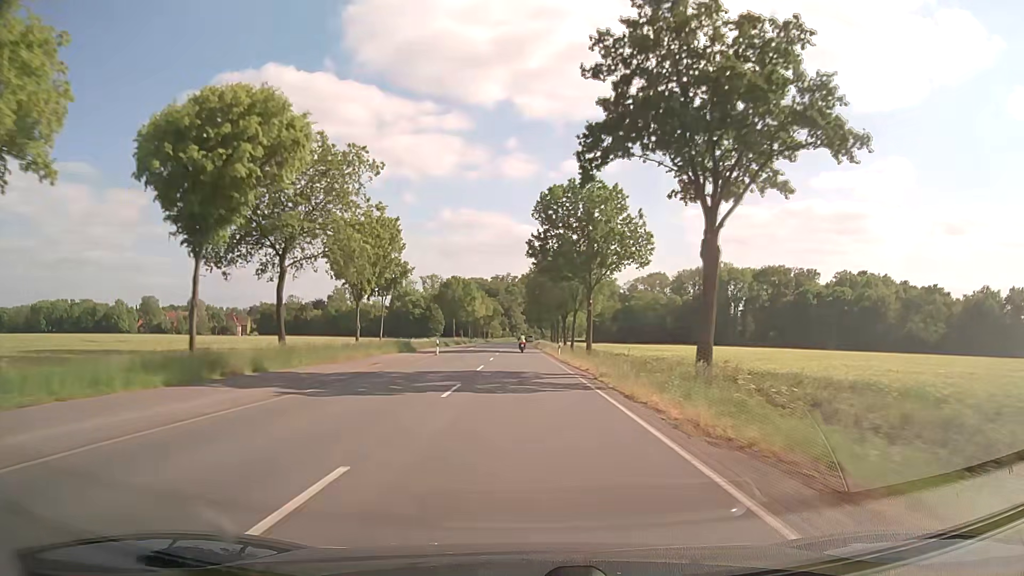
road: secondary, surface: asphalt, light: Day
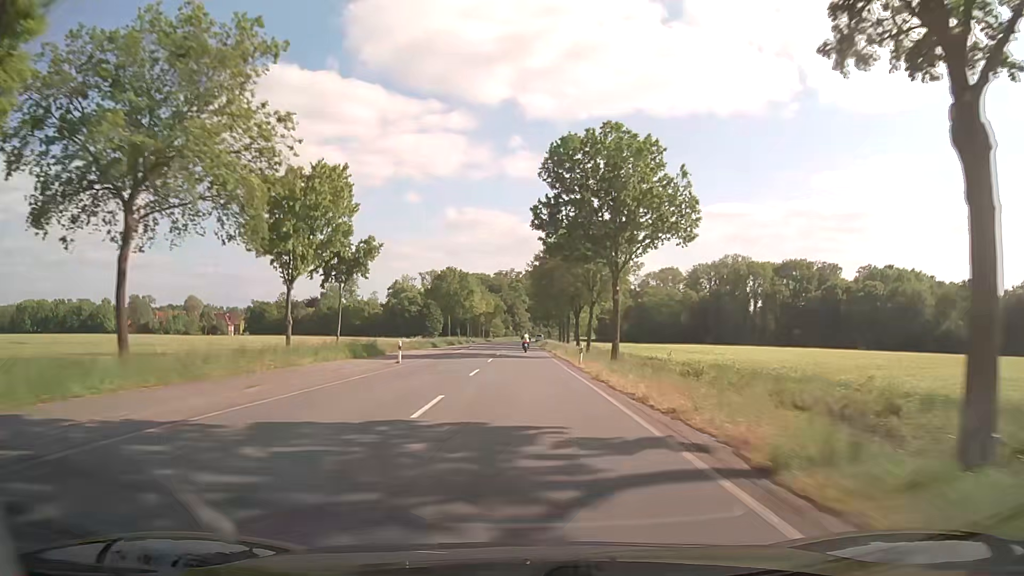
(0.0, +16.1) m; 0°
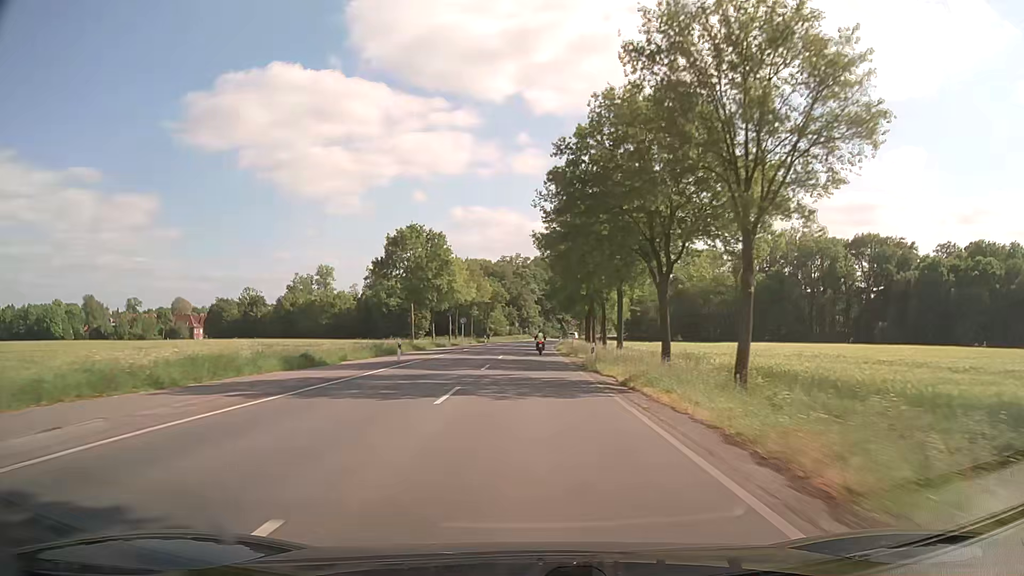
(-0.4, +46.3) m; -1°
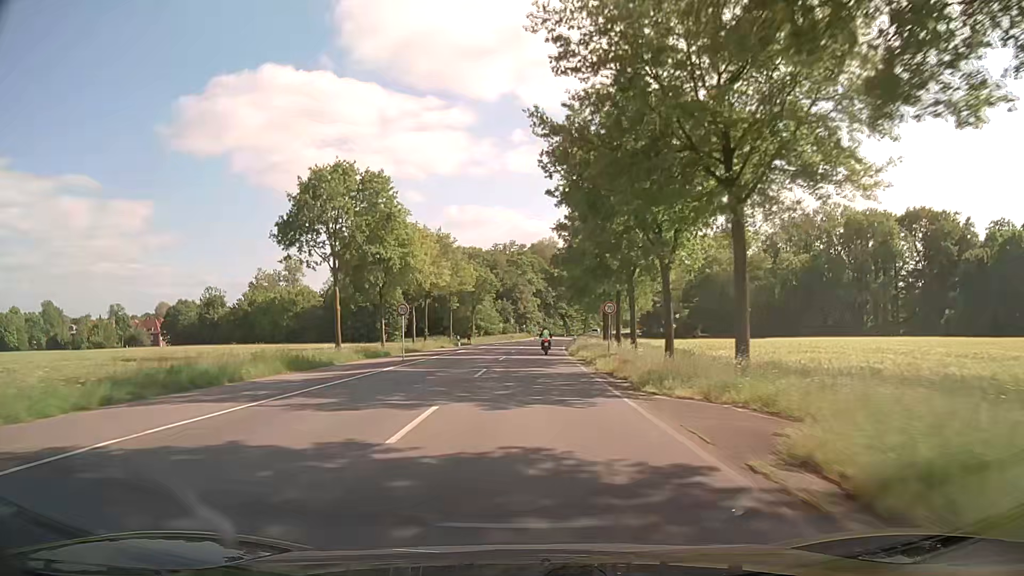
(+0.2, +28.7) m; +1°
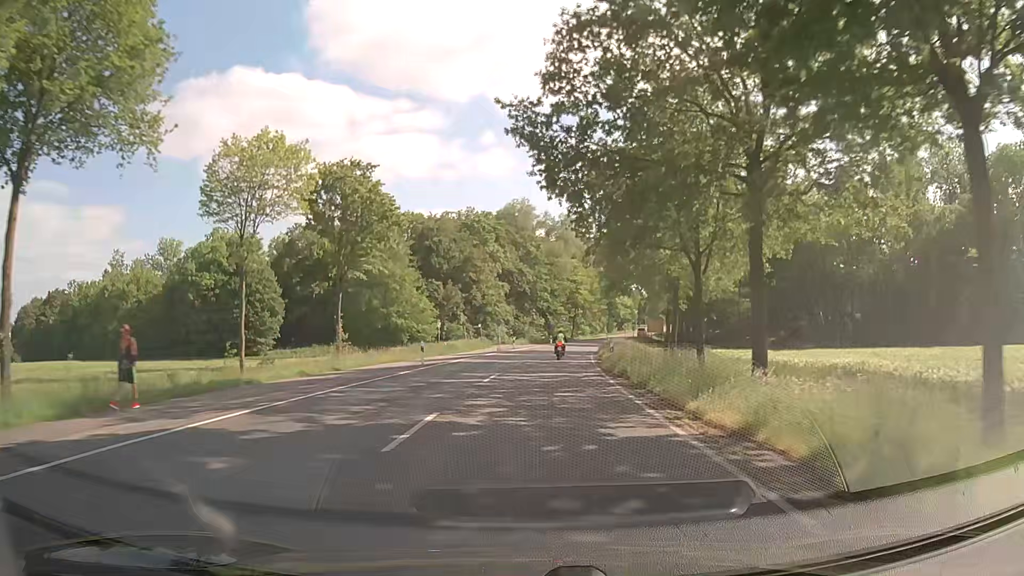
(+0.8, +60.2) m; +2°
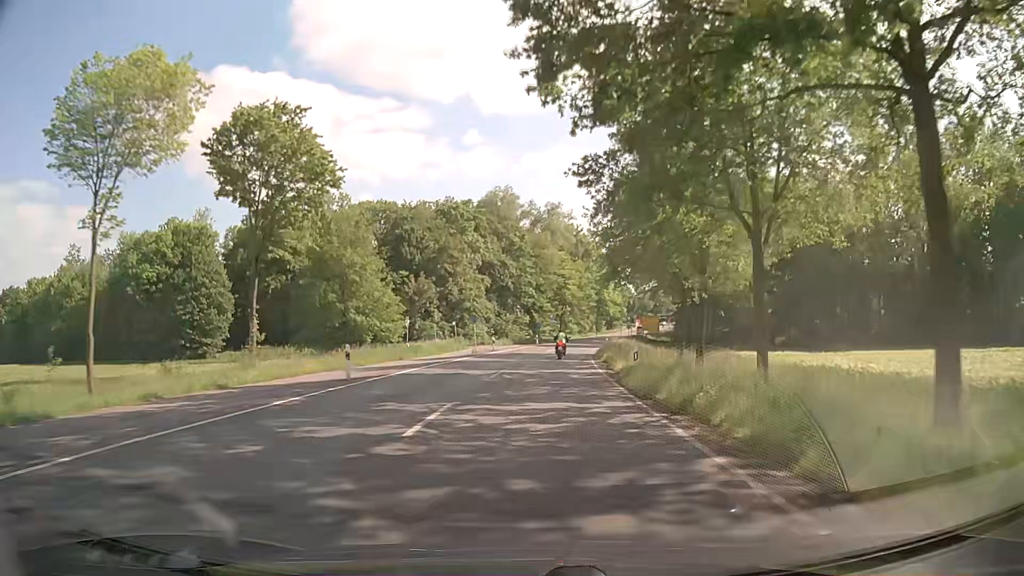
(+0.2, +10.8) m; +2°
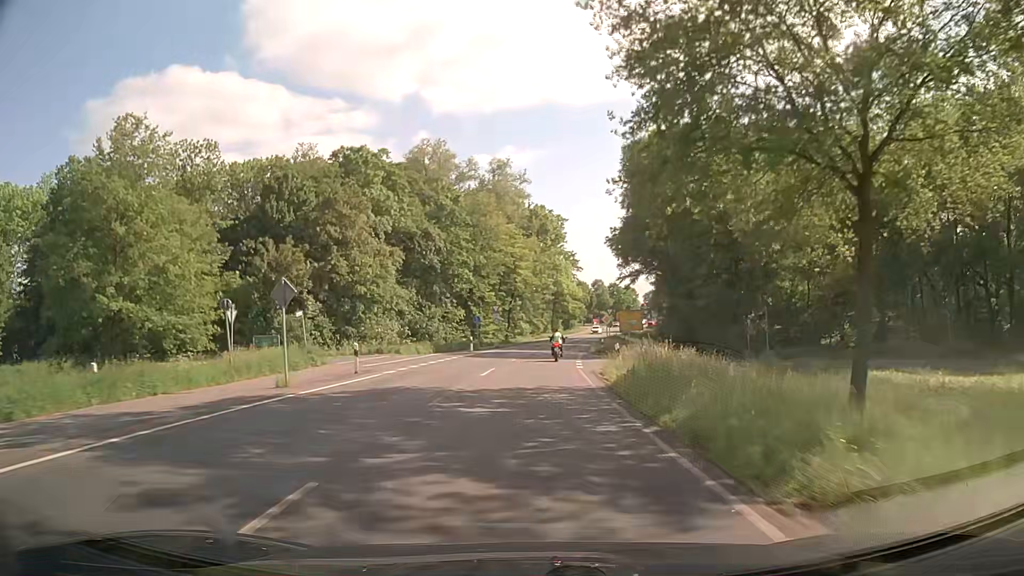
(+1.3, +30.8) m; +4°
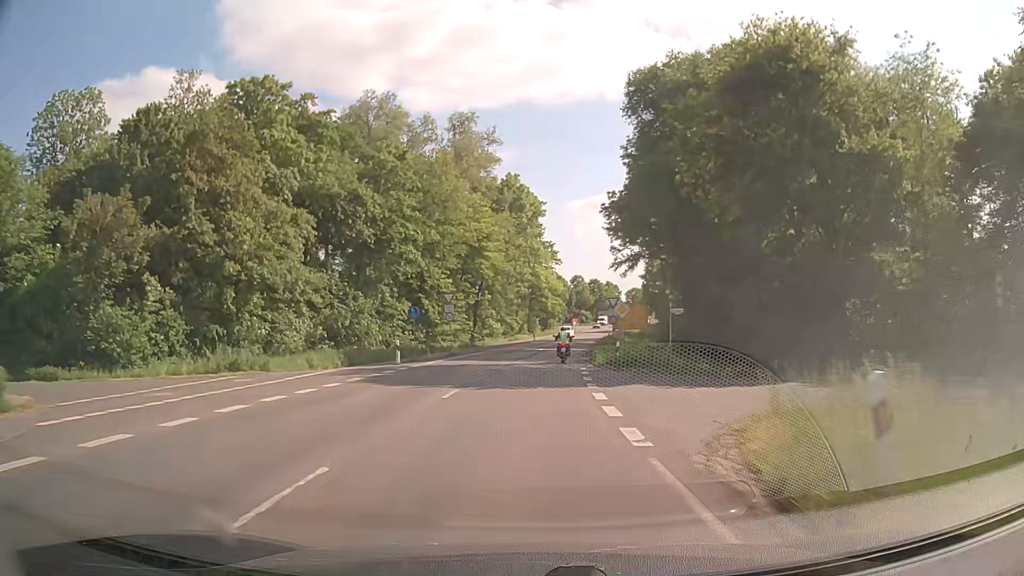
(+0.5, +19.7) m; +2°
(0, +10) (0, +20) (+1, +30) (+2, +40) (+3, +50) (+4, +60) (+5, +70) (+7, +80) (+9, +89) (+10, +99) m
